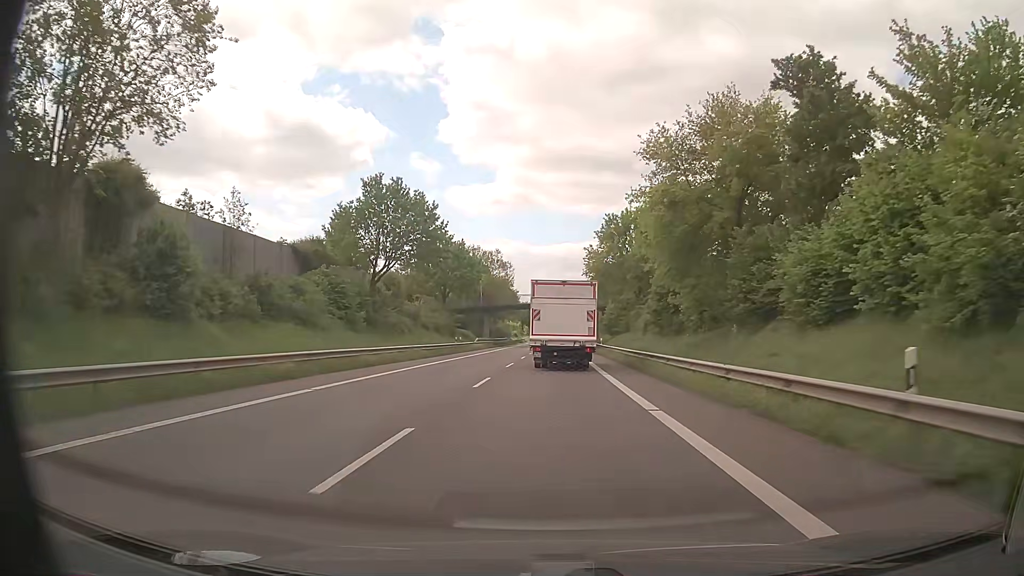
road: primary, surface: asphalt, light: Day
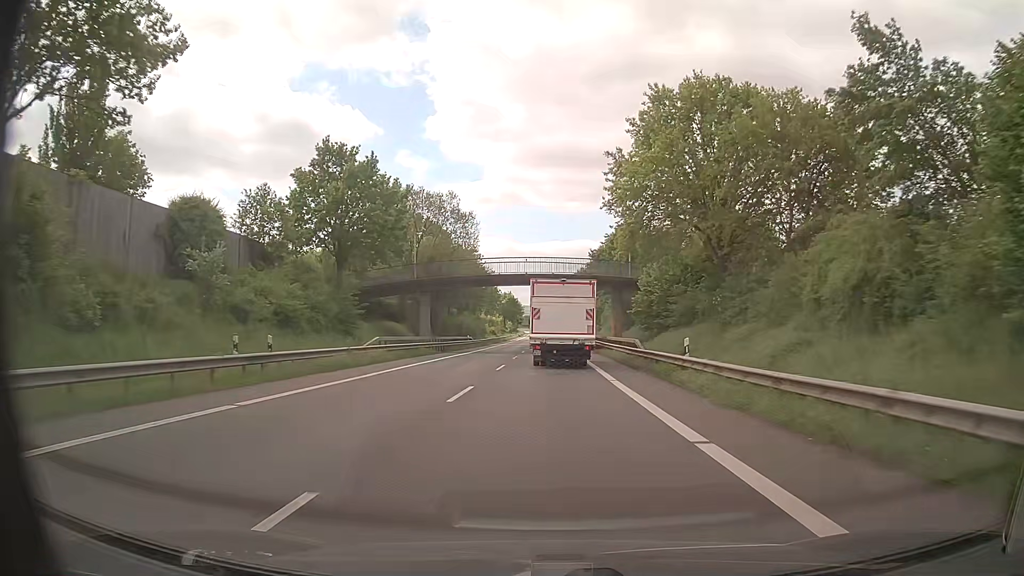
(+0.1, +40.0) m; 0°
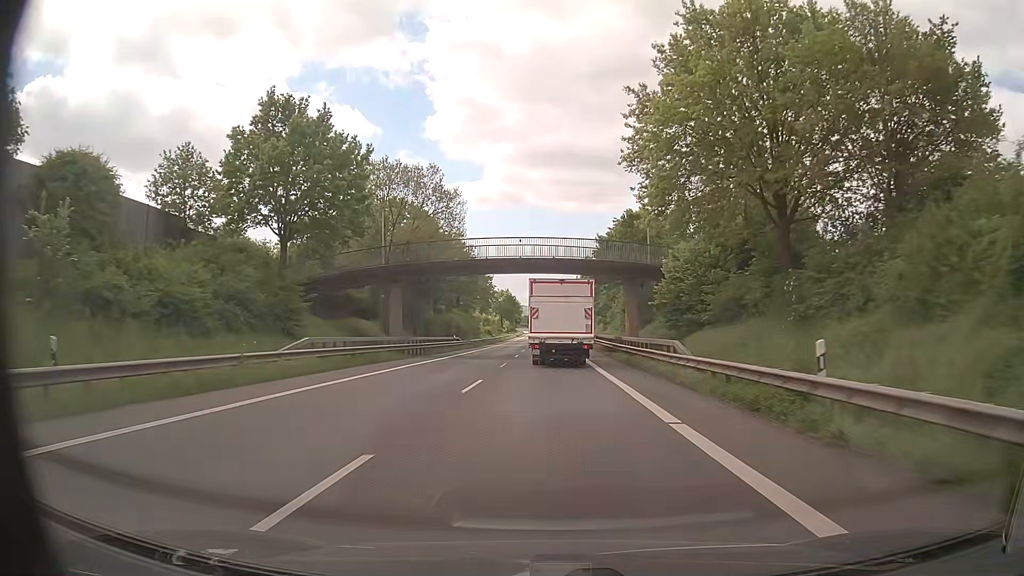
(0.0, +10.1) m; 0°
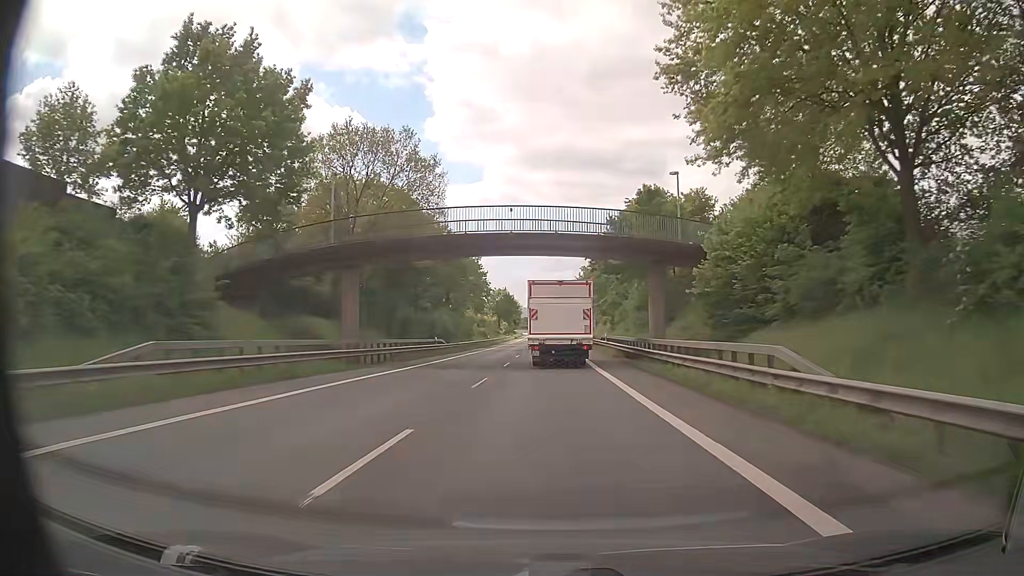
(+0.1, +10.2) m; 0°
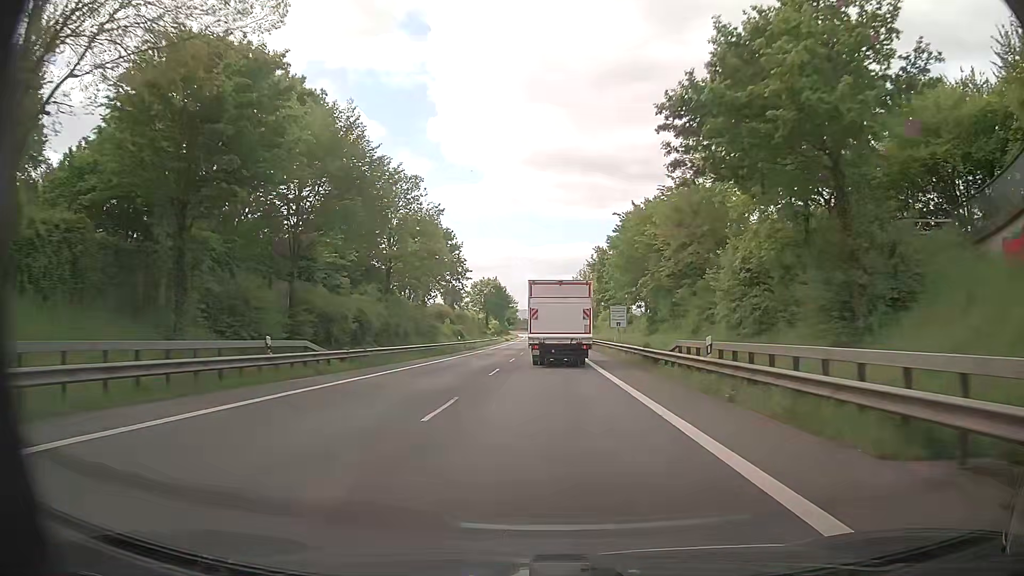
(+0.1, +30.9) m; 0°
(0, +10) (0, +20) (0, +30) (0, +40) (0, +50) (0, +60) (0, +70) (0, +80) (0, +90) (0, +100) m
